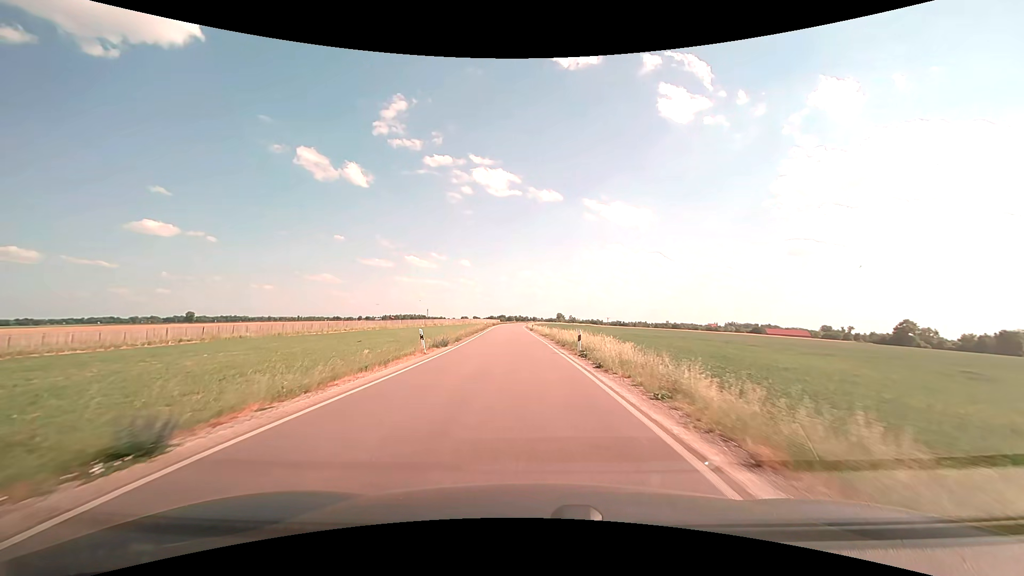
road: secondary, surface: asphalt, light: Day
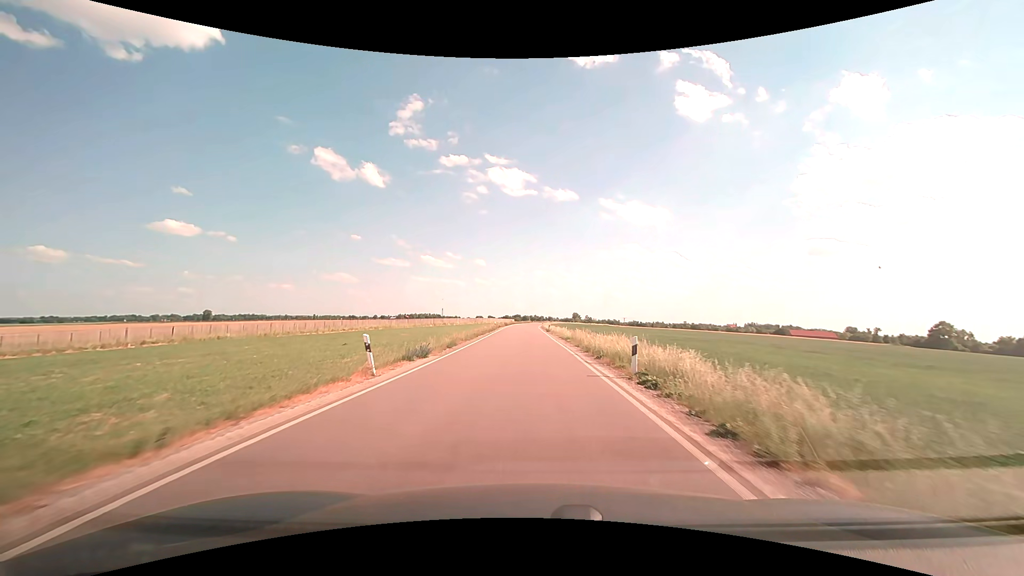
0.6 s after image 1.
(-0.2, +8.7) m; -2°
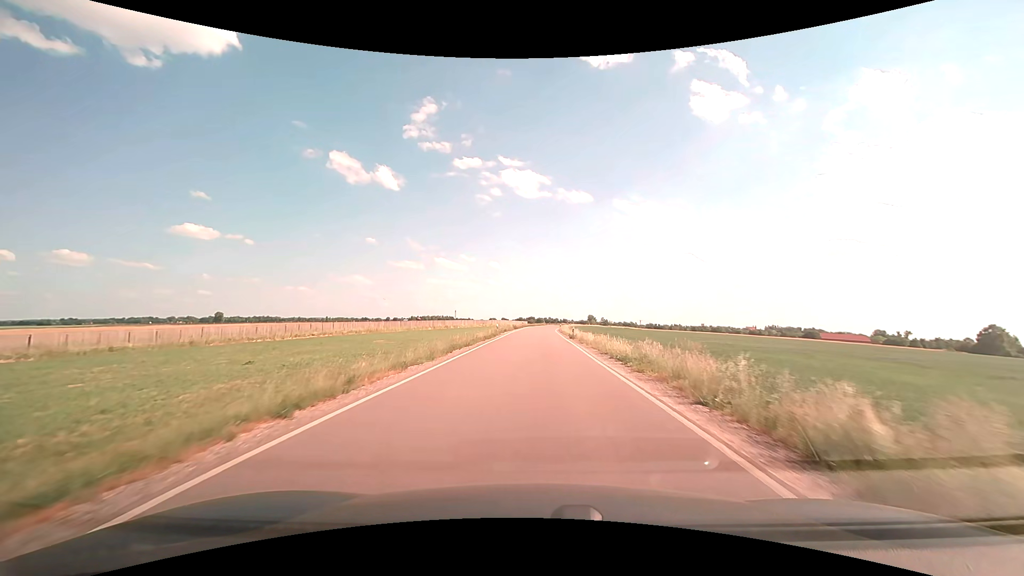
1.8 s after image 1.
(-0.3, +17.6) m; -2°
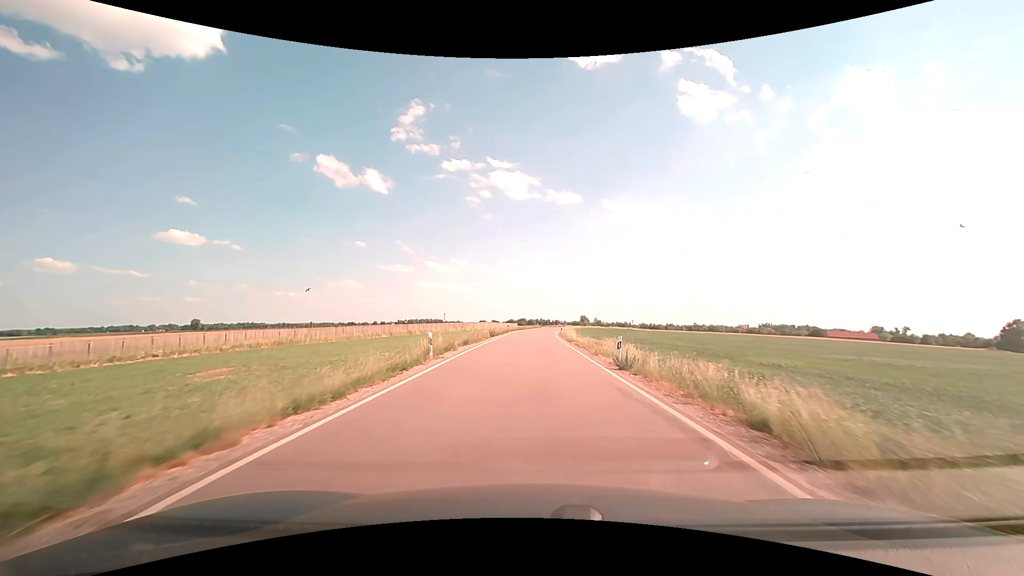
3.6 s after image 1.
(+0.1, +26.9) m; +1°
(0, +10) (0, +20) (0, +30) (0, +40) (+1, +50) (+1, +60) (+1, +70) (+2, +80) (+3, +90) (+4, +100) m
